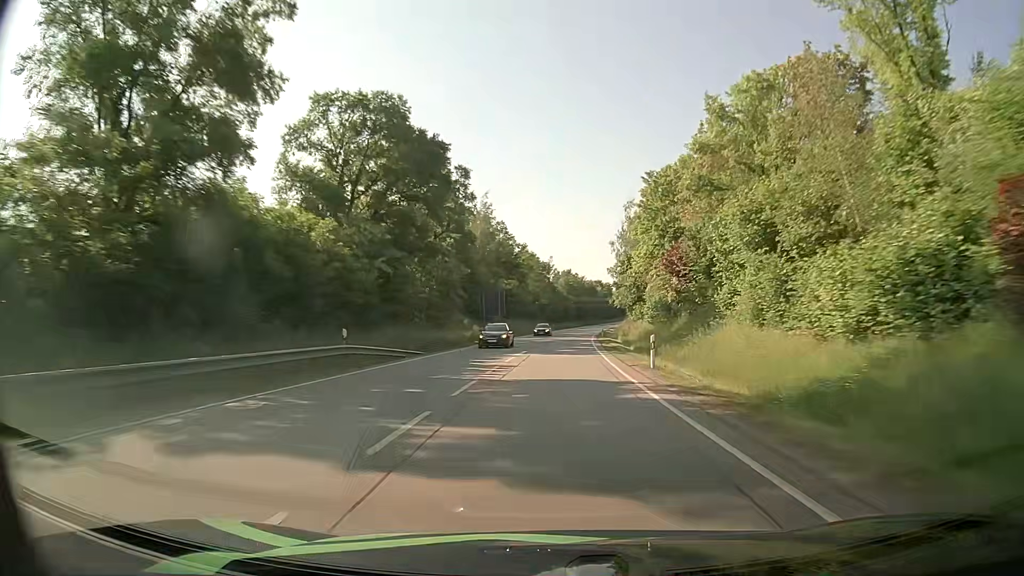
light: Day
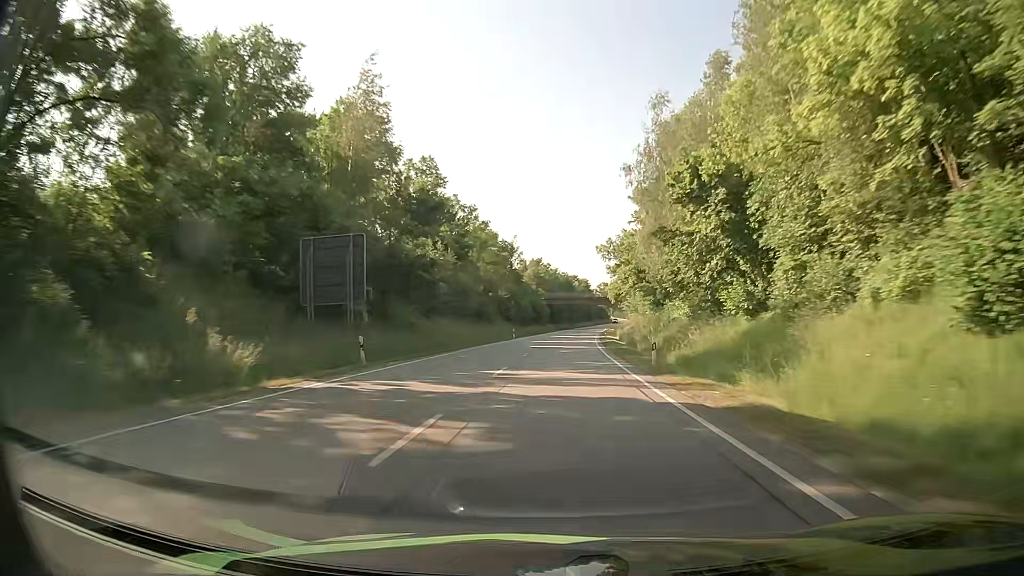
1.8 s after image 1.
(+1.1, +49.1) m; +3°
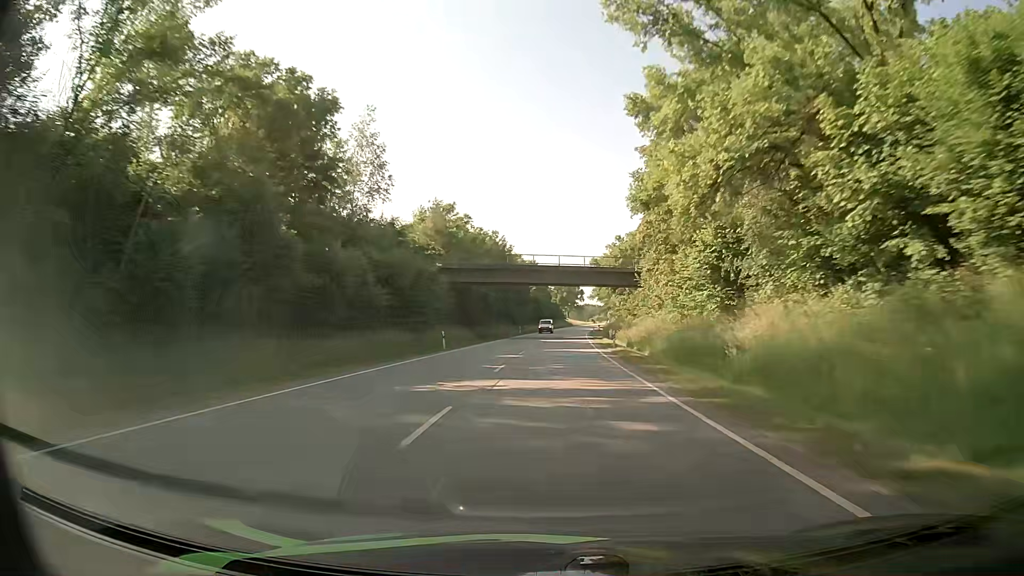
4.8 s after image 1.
(+3.1, +83.0) m; +4°
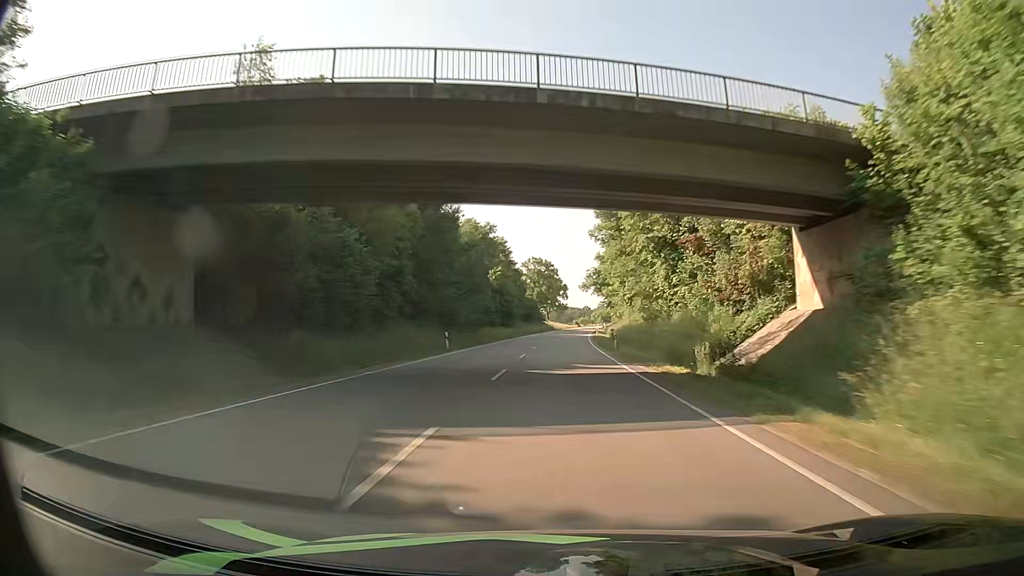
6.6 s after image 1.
(+0.8, +50.4) m; +2°
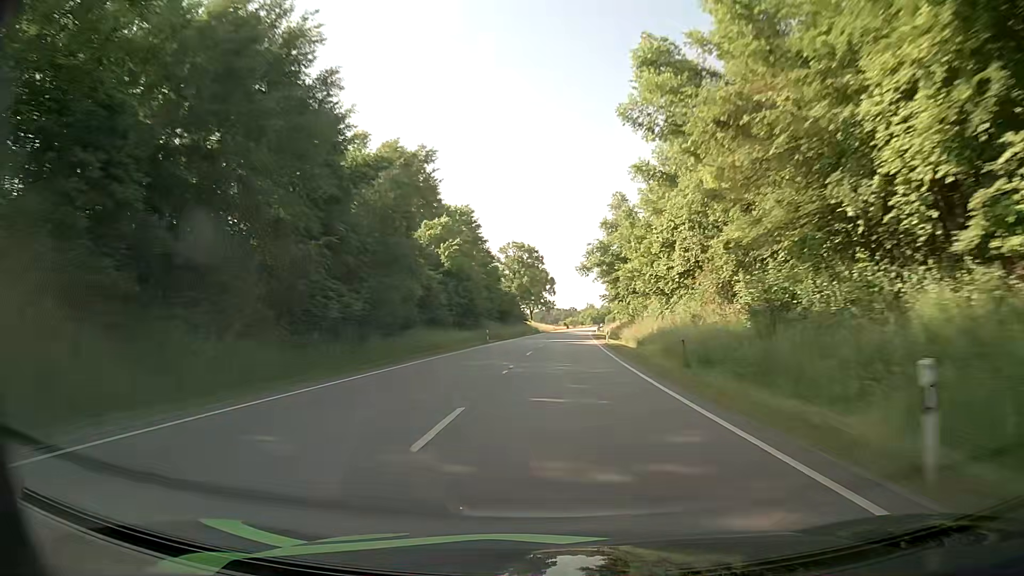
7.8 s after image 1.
(+0.5, +33.7) m; +1°
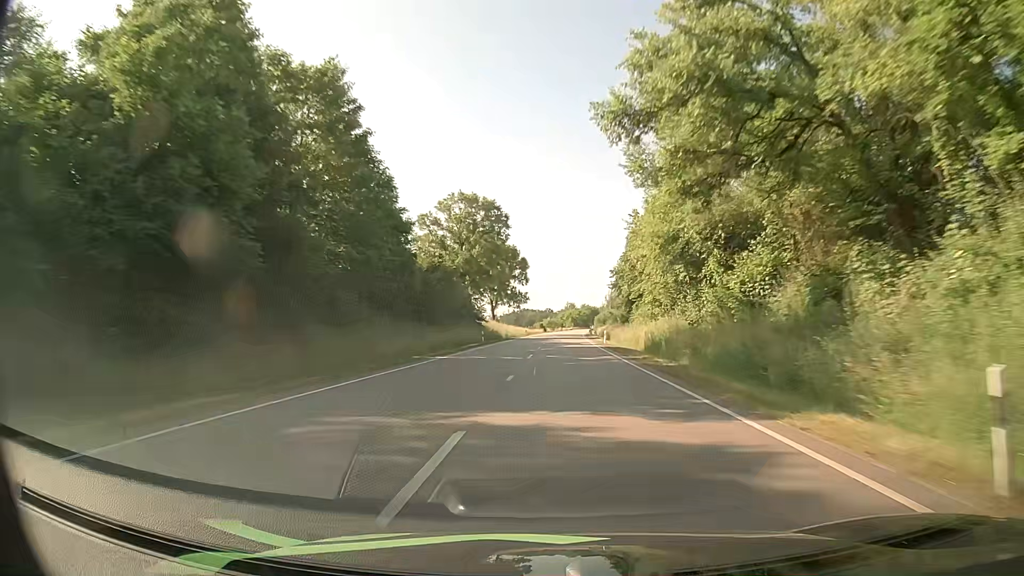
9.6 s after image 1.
(+1.0, +50.6) m; +3°
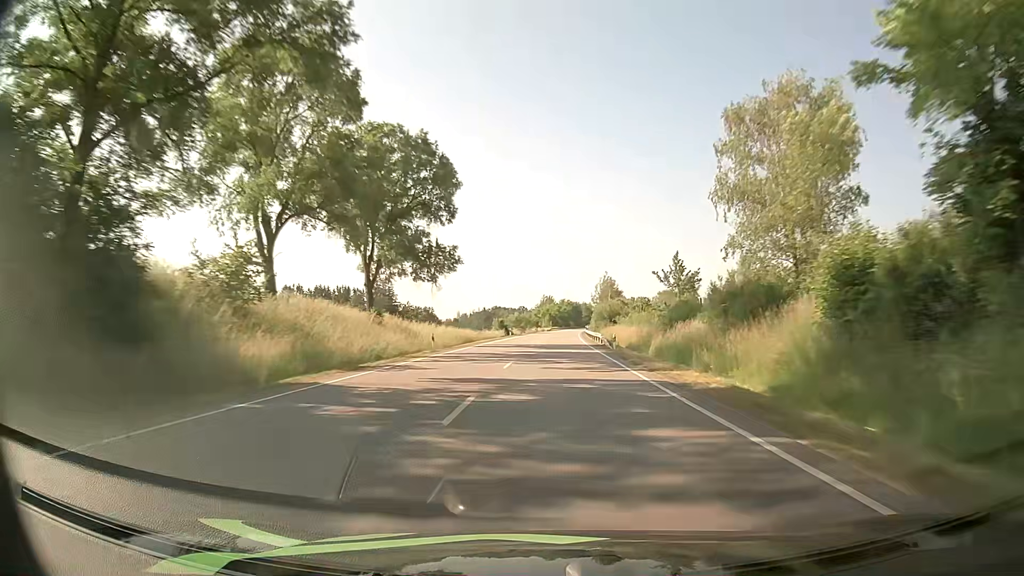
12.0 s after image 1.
(+0.8, +67.5) m; +2°
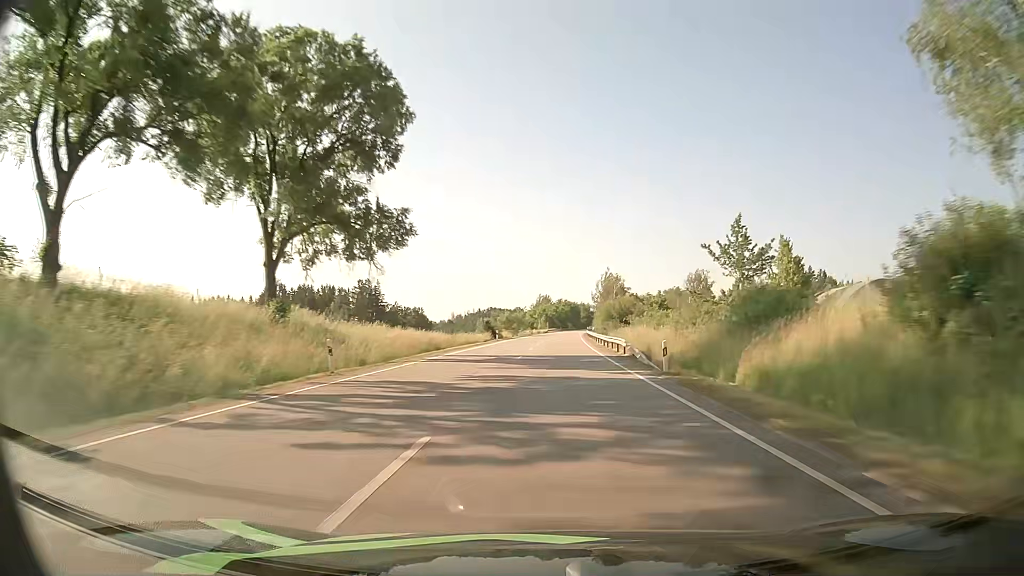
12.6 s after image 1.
(+0.1, +16.9) m; 0°
(0, +10) (0, +20) (0, +30) (0, +40) (+1, +50) (+1, +60) (+1, +70) (+2, +80) (+2, +90) (+2, +100) m
